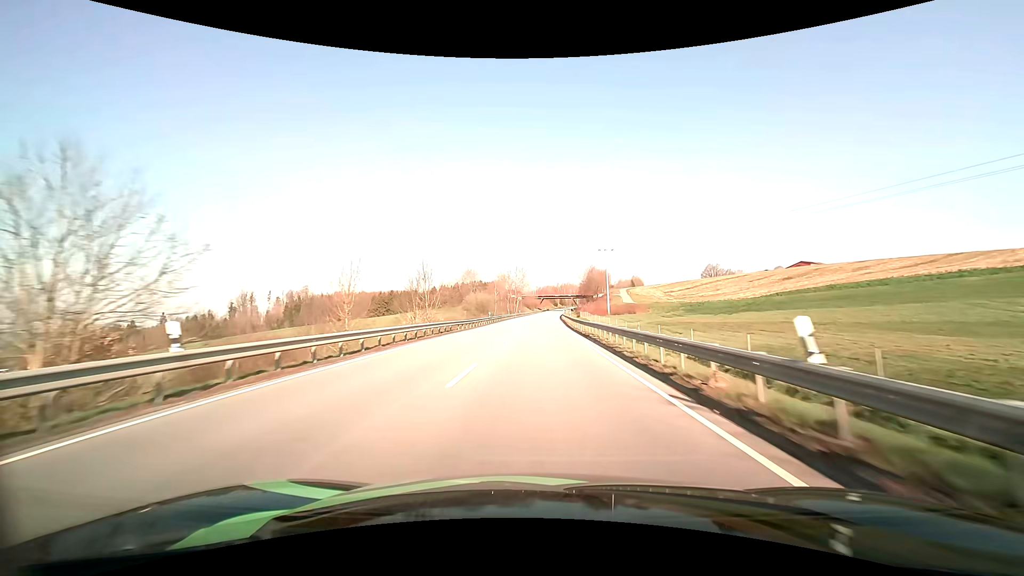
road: primary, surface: asphalt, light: Day
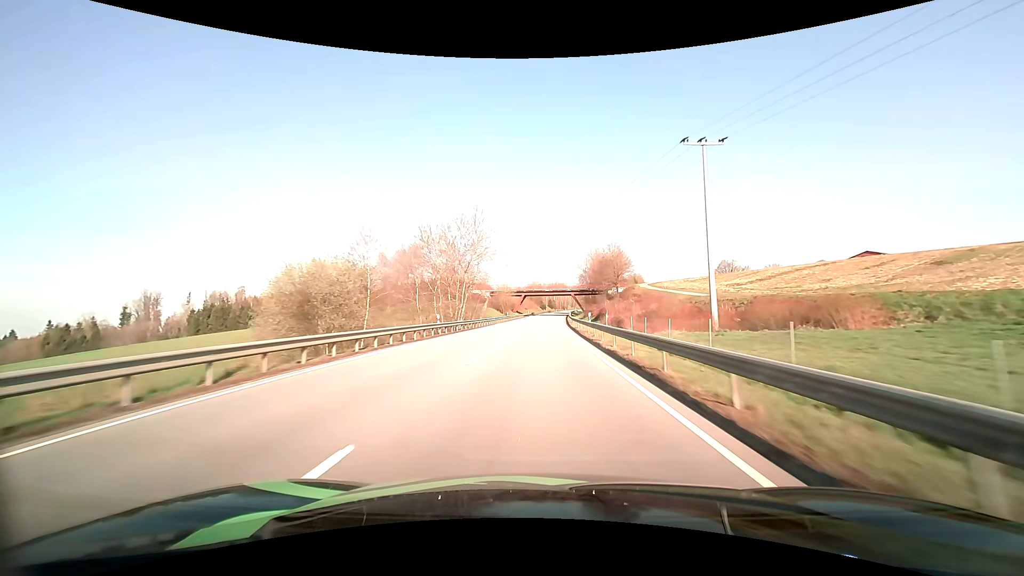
(+1.1, +78.8) m; +2°
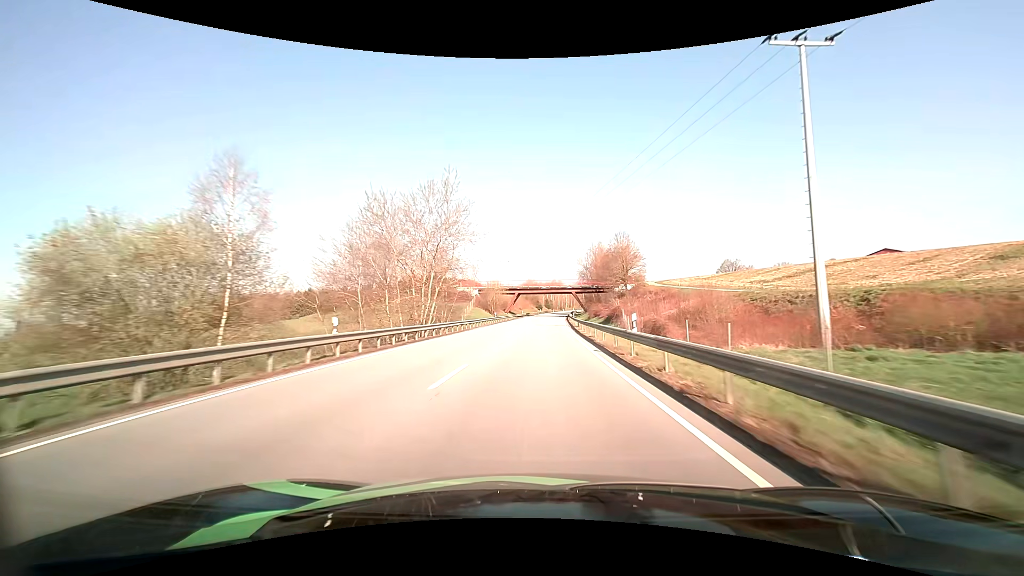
(+0.1, +15.9) m; 0°
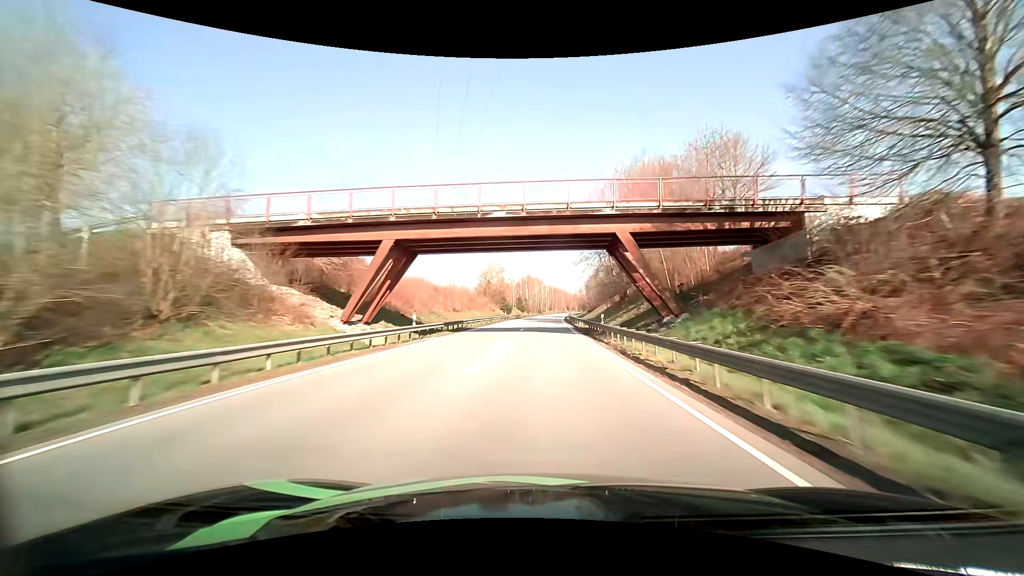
(+1.7, +80.4) m; +3°
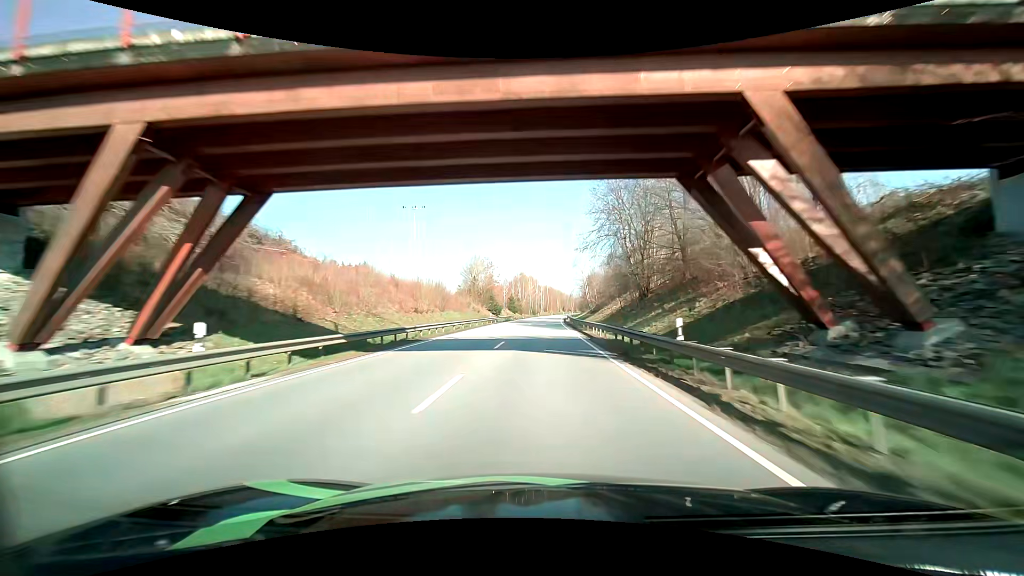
(+0.1, +16.2) m; +1°
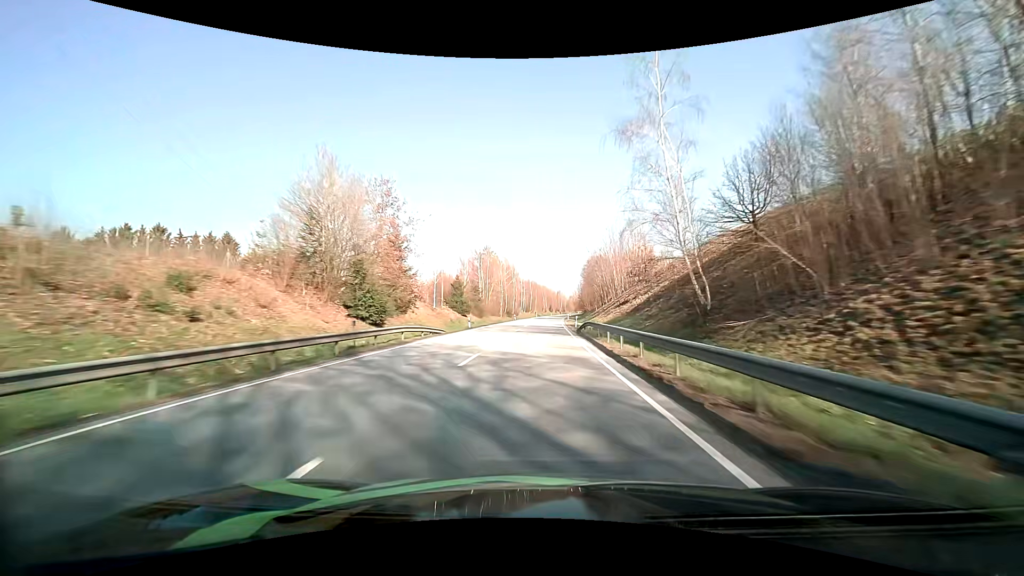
(+1.1, +65.1) m; +2°
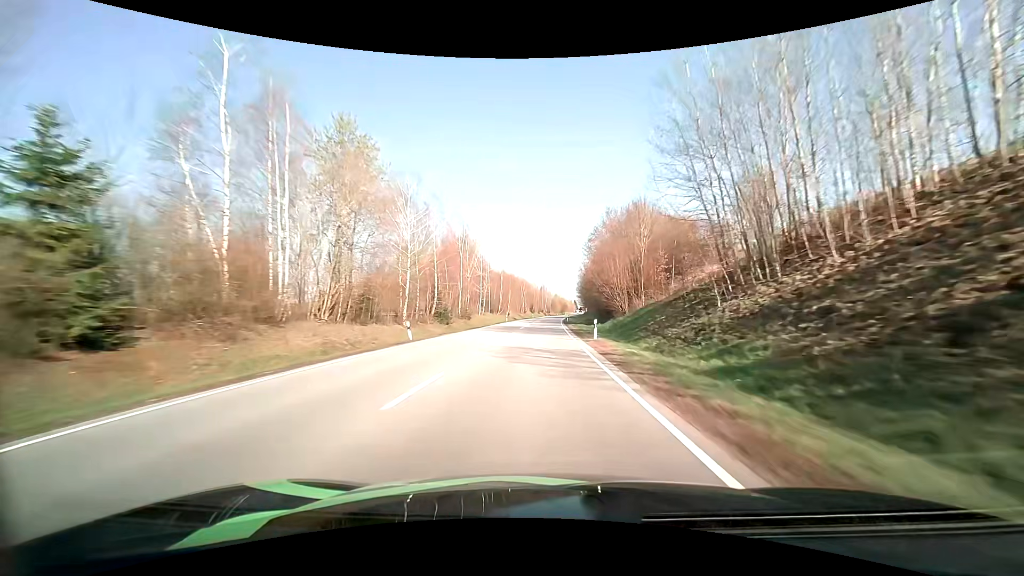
(+1.4, +64.4) m; +2°
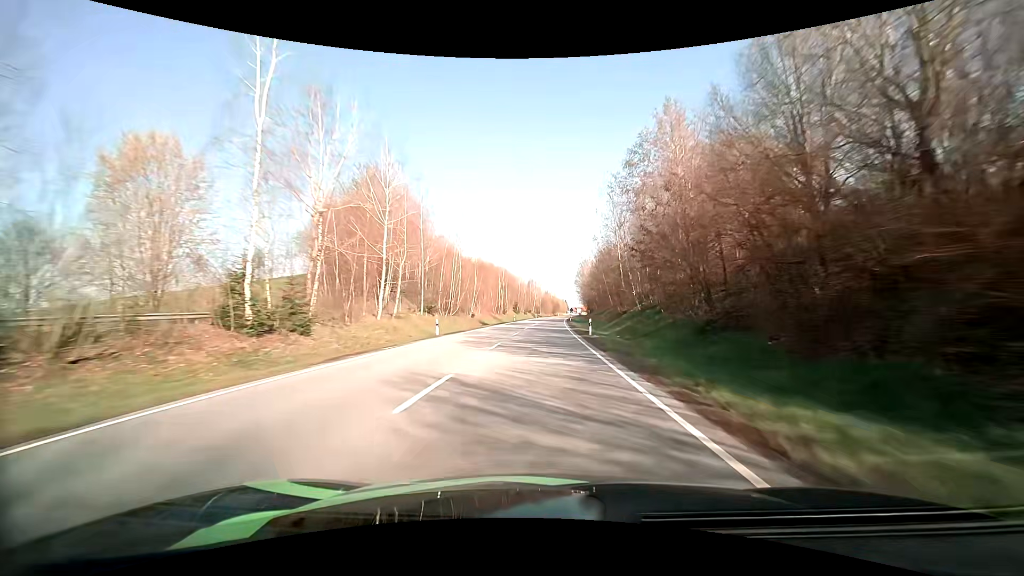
(+0.4, +47.5) m; +1°
(0, +10) (0, +20) (0, +30) (+1, +40) (+1, +50) (+1, +60) (+2, +70) (+2, +80) (+3, +90) (+3, +100) m
